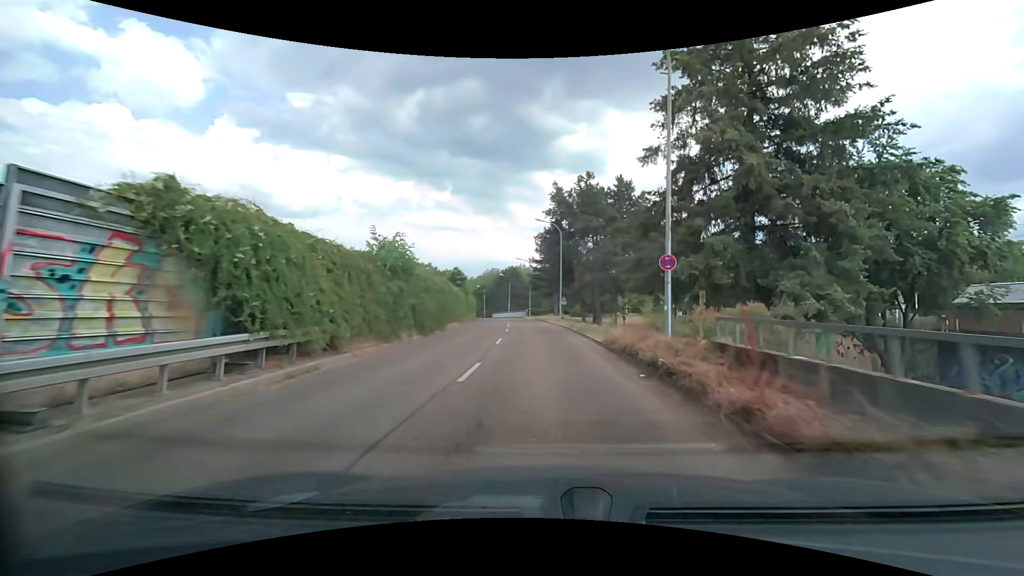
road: tertiary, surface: asphalt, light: Day
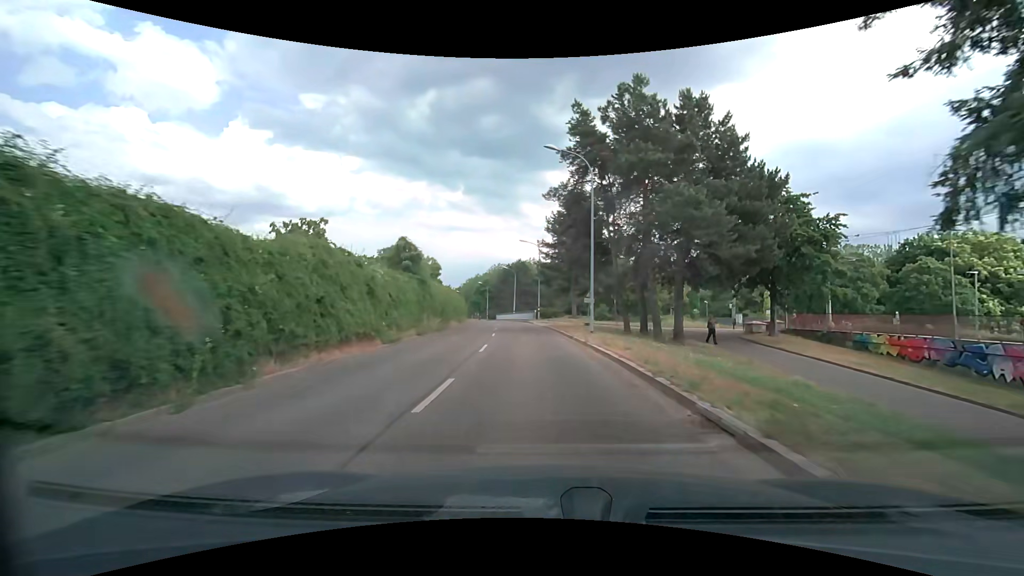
(-0.3, +20.4) m; -2°
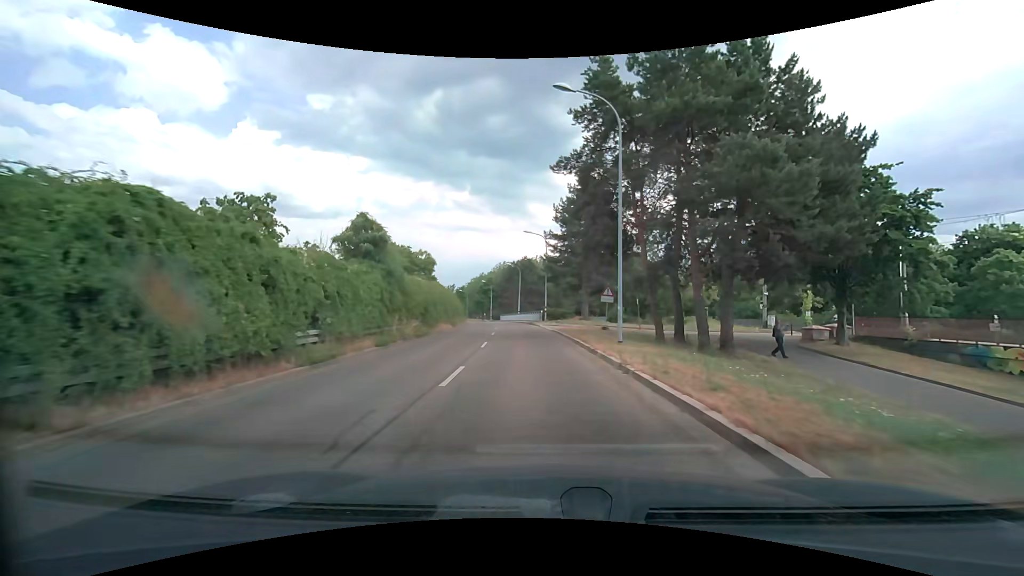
(0.0, +6.7) m; -1°
(0, +10) (0, +20) (-1, +30) (-2, +40) (-3, +50) (-4, +60) (-5, +70) (-7, +80) (-9, +89) (-11, +99) m
